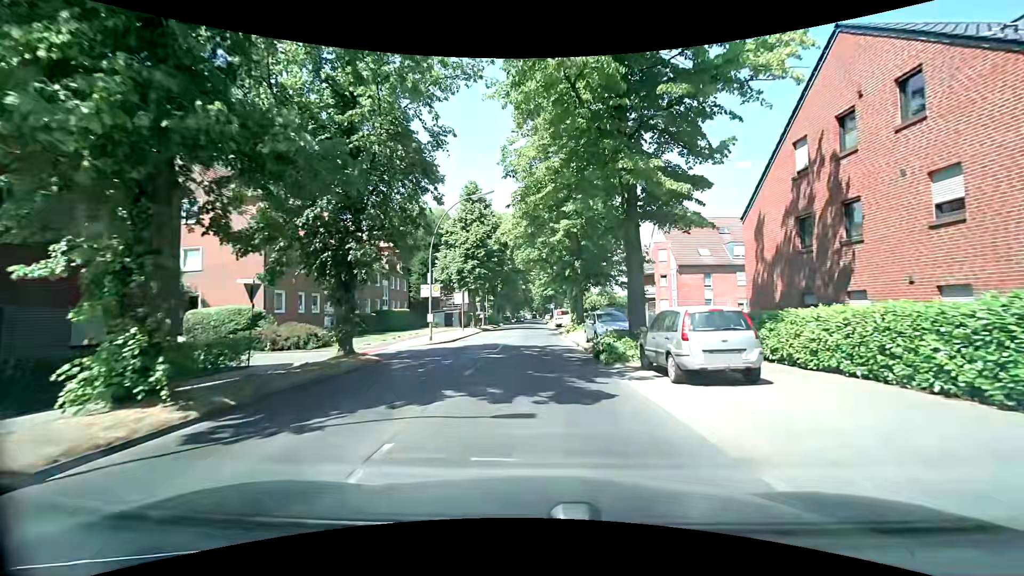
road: secondary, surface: asphalt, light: Day
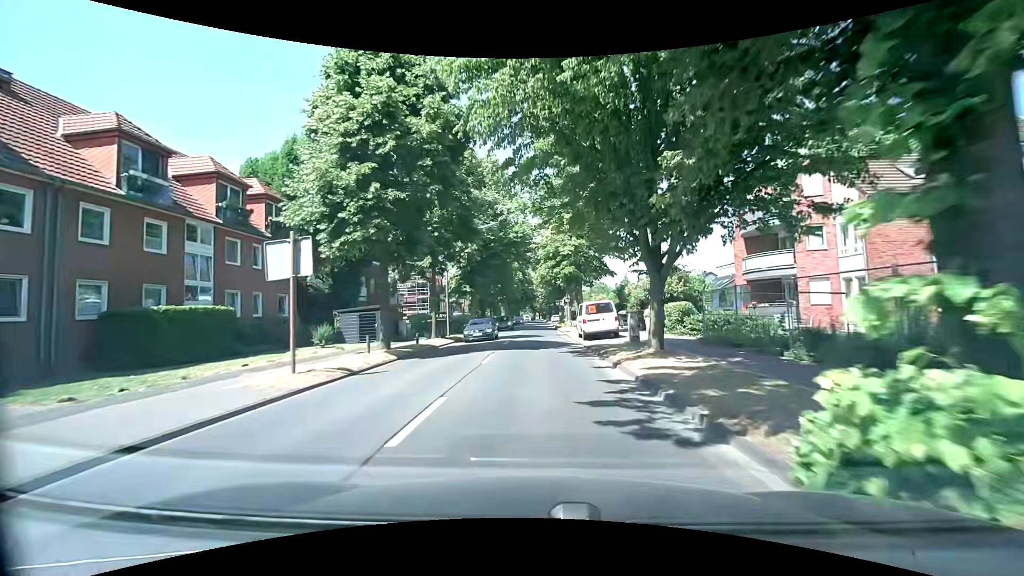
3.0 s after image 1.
(-0.2, +30.9) m; -1°
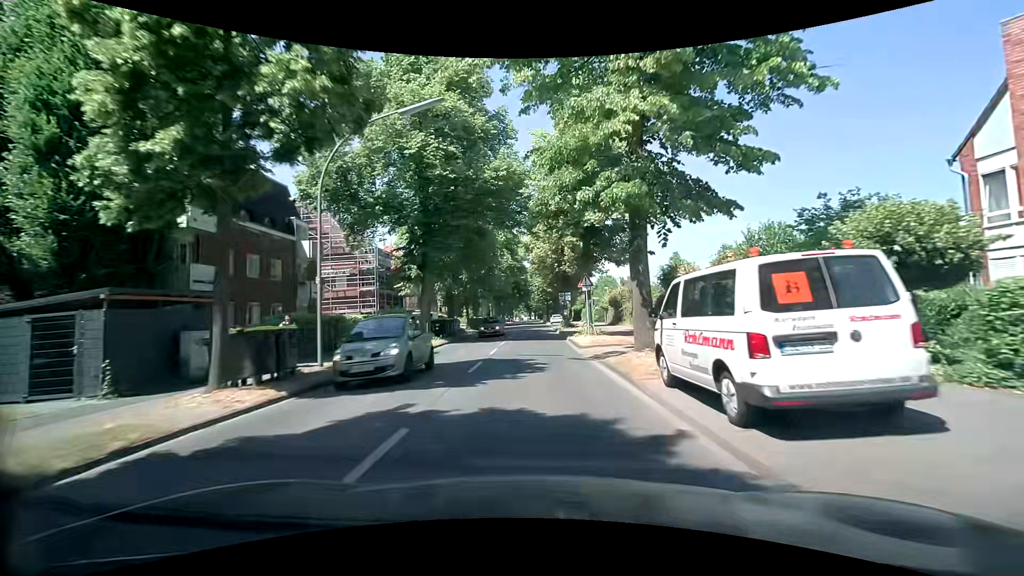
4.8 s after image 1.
(+0.2, +20.4) m; +1°
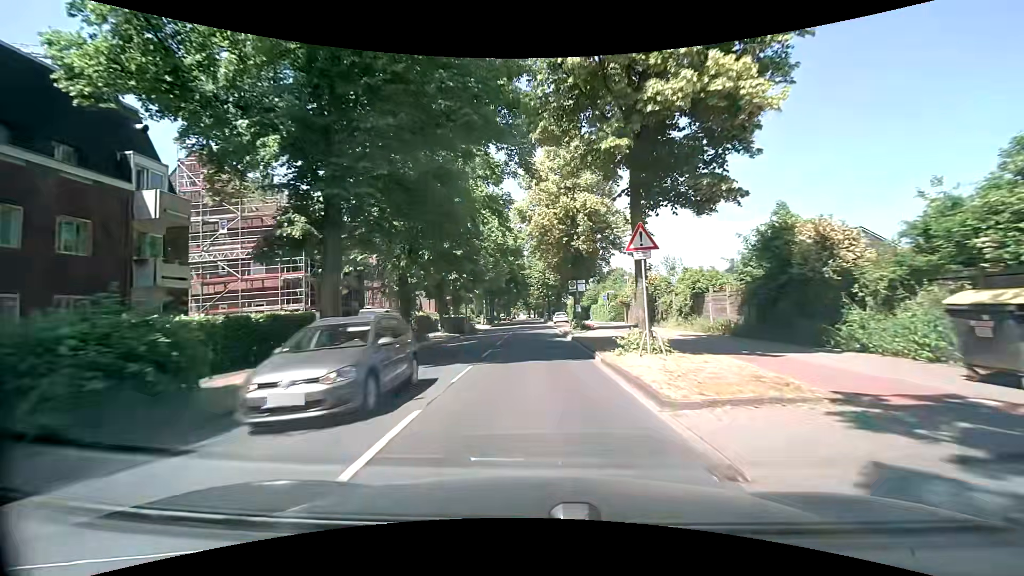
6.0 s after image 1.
(-0.1, +14.2) m; 0°
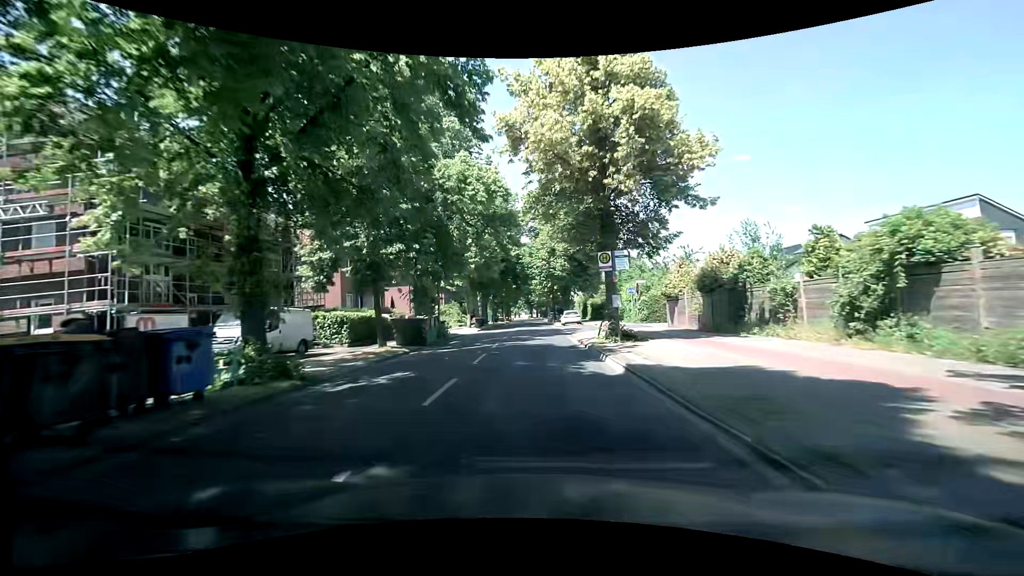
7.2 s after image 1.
(-0.1, +14.8) m; -1°
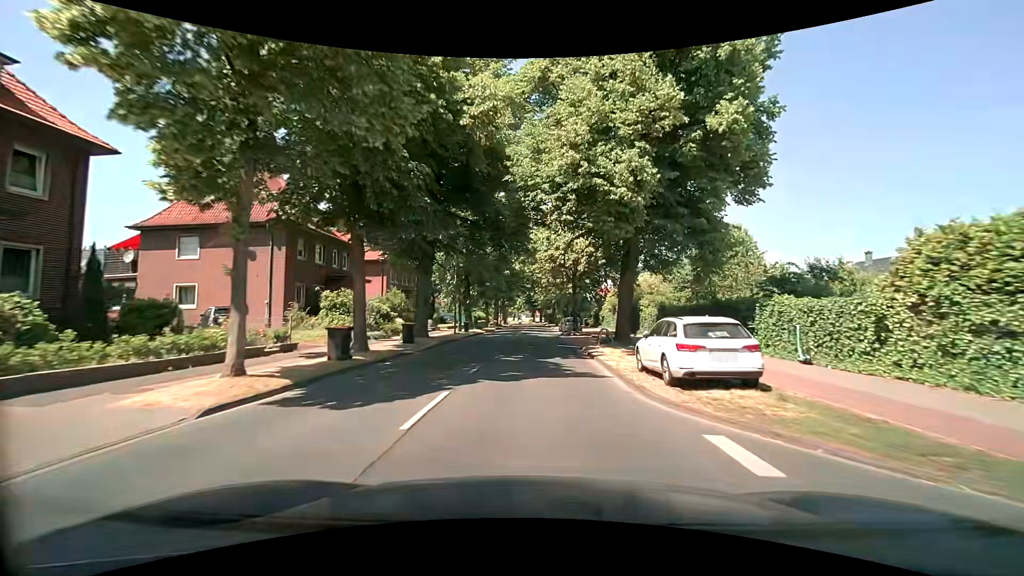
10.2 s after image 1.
(0.0, +37.5) m; 0°
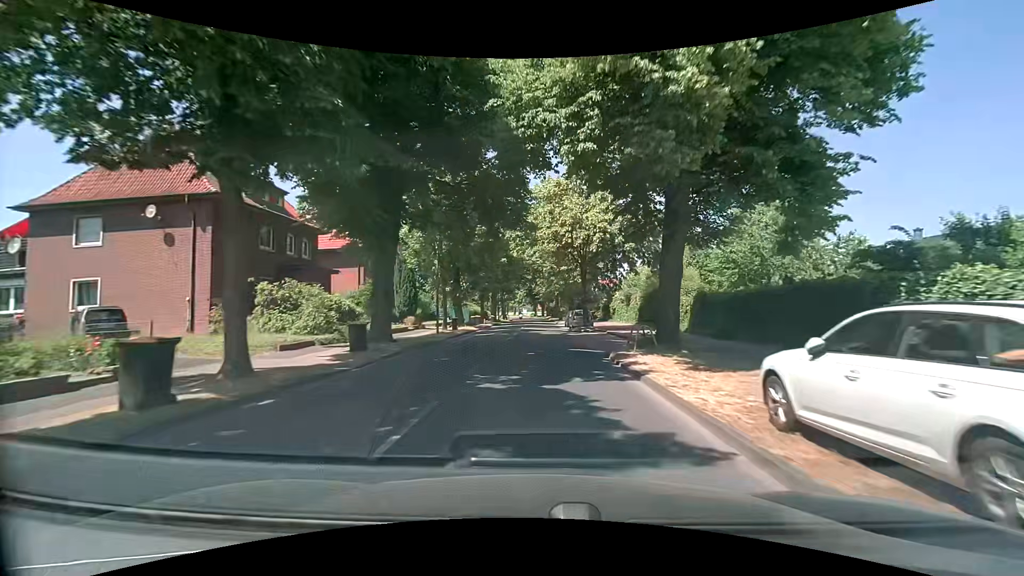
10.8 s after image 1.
(0.0, +7.5) m; +1°
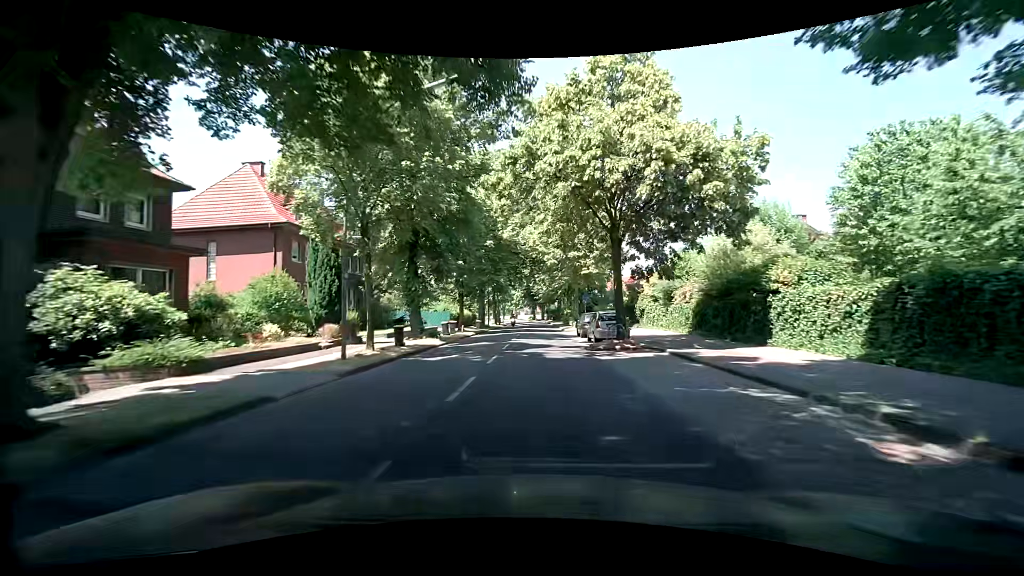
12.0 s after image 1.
(-0.2, +14.9) m; -1°
(0, +10) (0, +20) (0, +30) (+1, +40) (+1, +50) (+1, +60) (+1, +70) (+1, +80) (0, +90) (-1, +100) m
